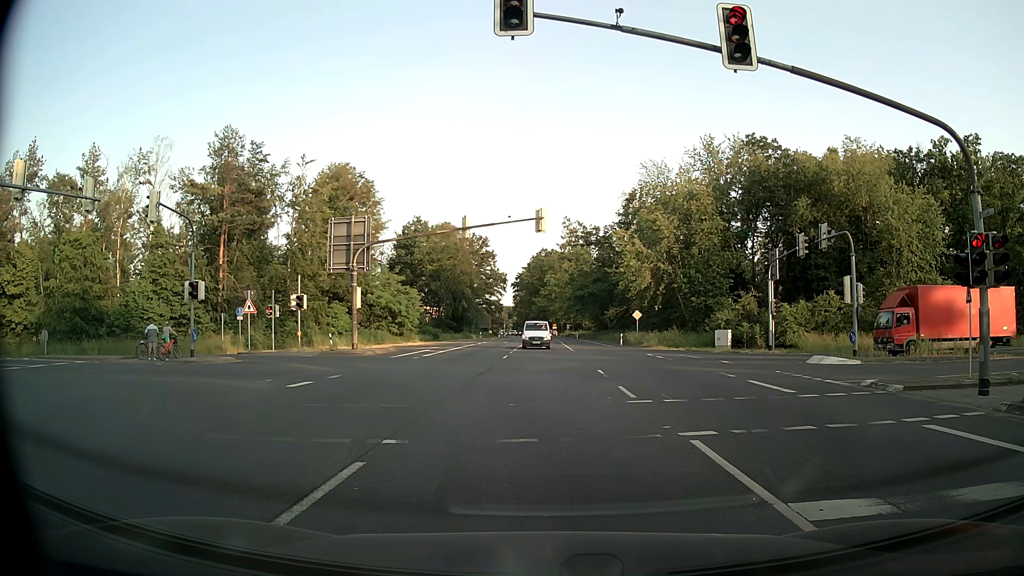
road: primary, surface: asphalt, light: Day
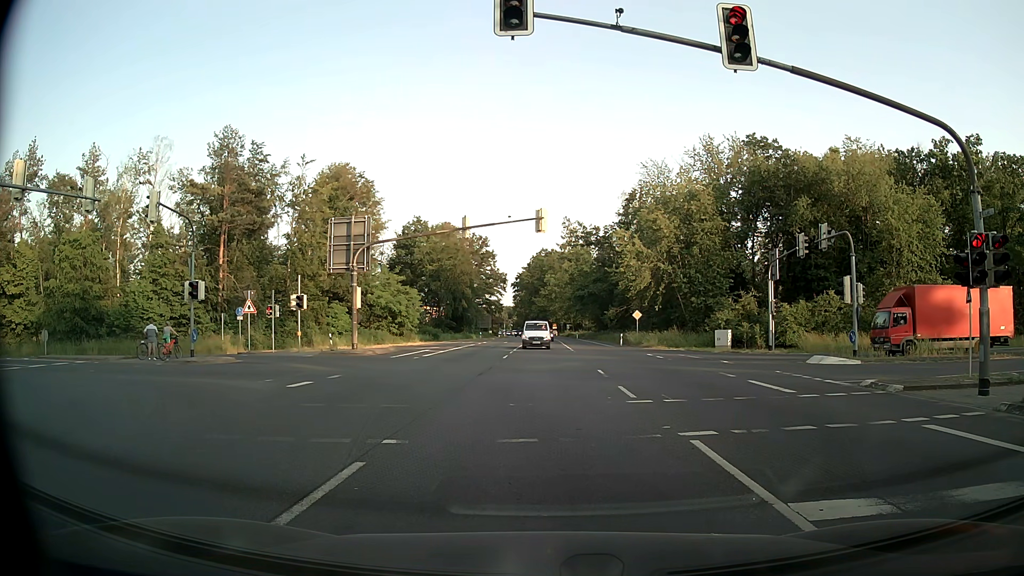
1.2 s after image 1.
(0.0, 0.0) m; 0°
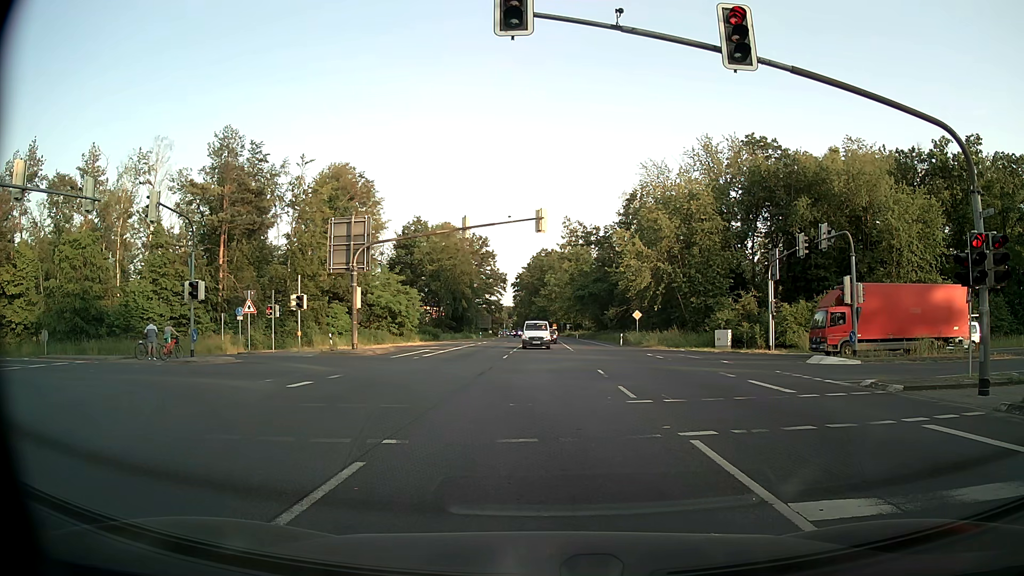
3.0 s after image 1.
(0.0, 0.0) m; 0°
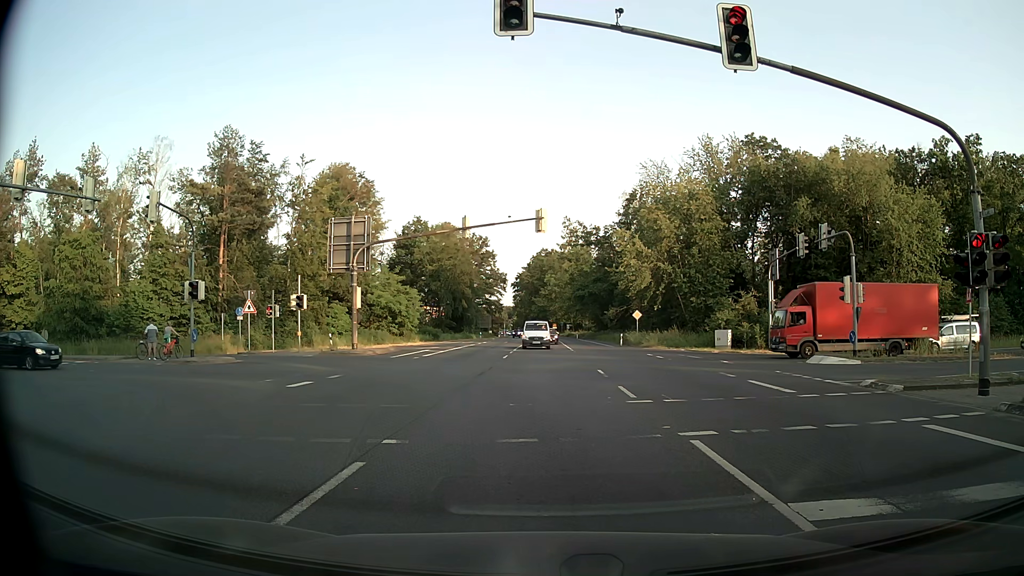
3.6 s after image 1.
(0.0, 0.0) m; 0°
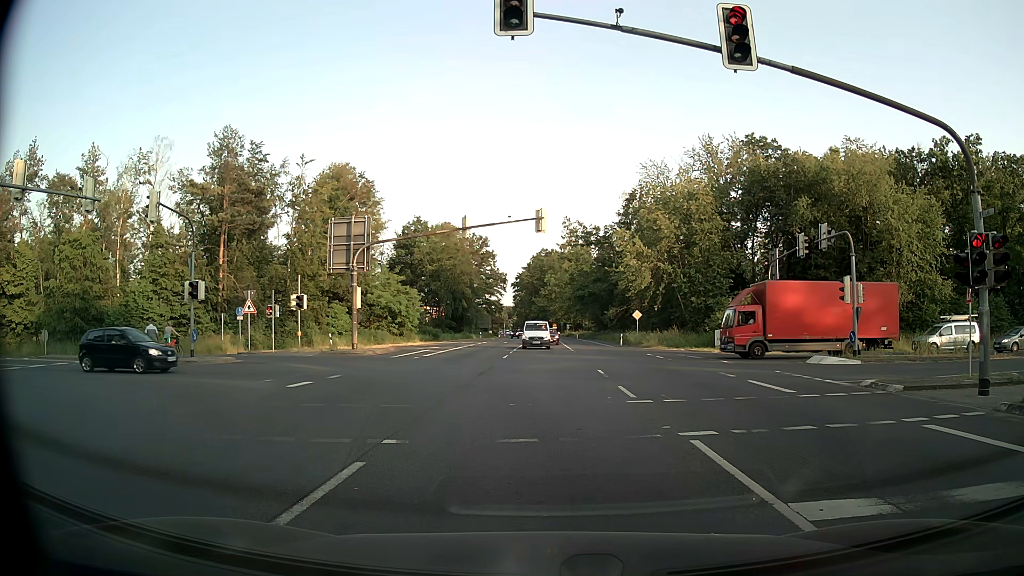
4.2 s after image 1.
(0.0, 0.0) m; 0°
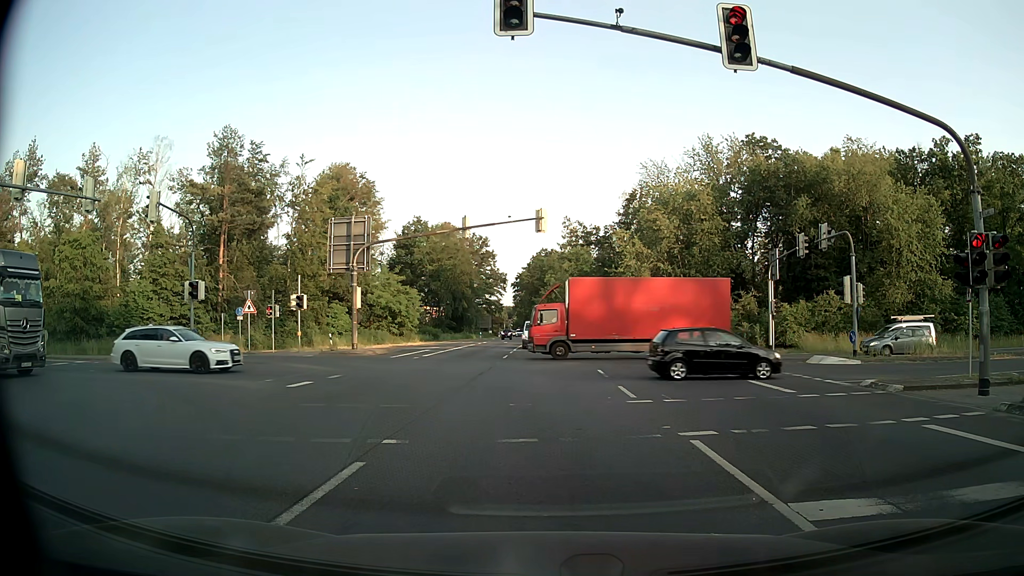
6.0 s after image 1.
(0.0, 0.0) m; 0°
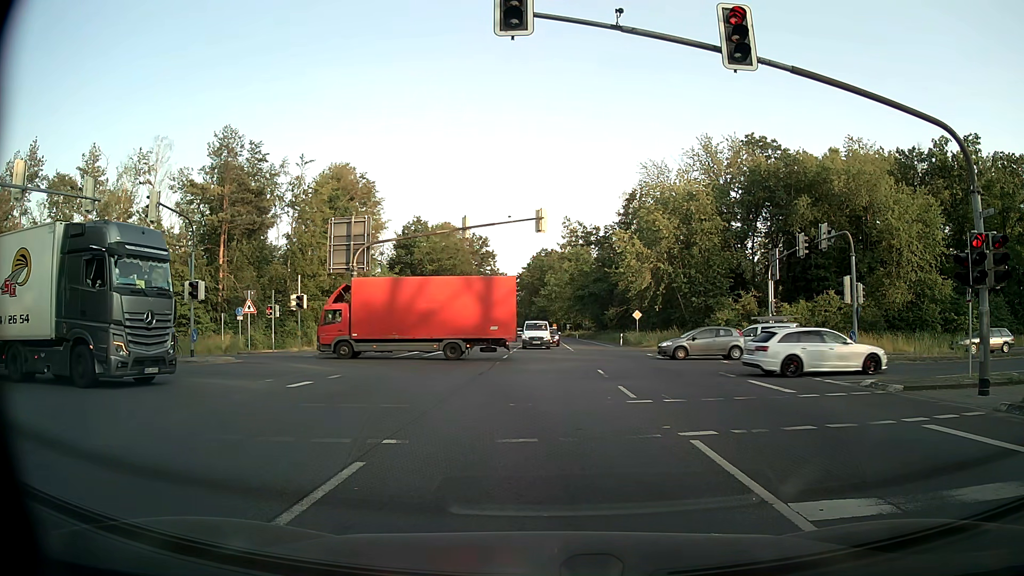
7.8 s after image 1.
(0.0, 0.0) m; 0°
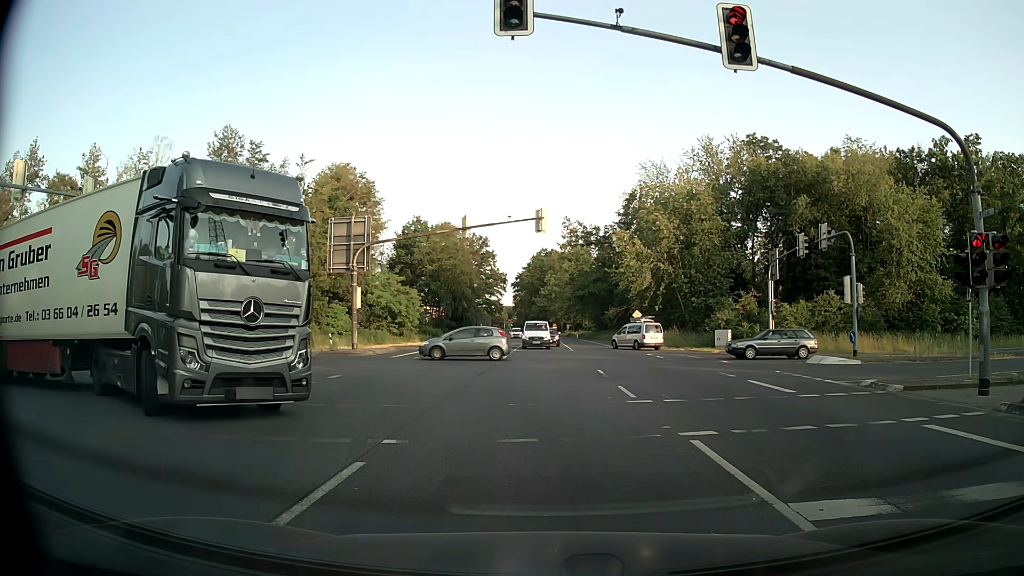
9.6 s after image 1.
(0.0, 0.0) m; 0°
